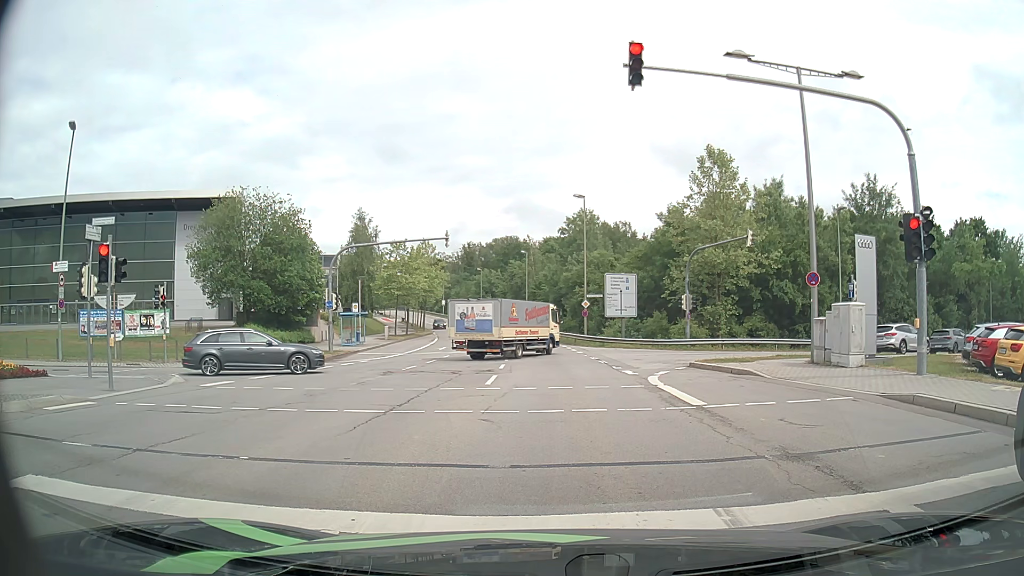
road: secondary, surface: asphalt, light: Day
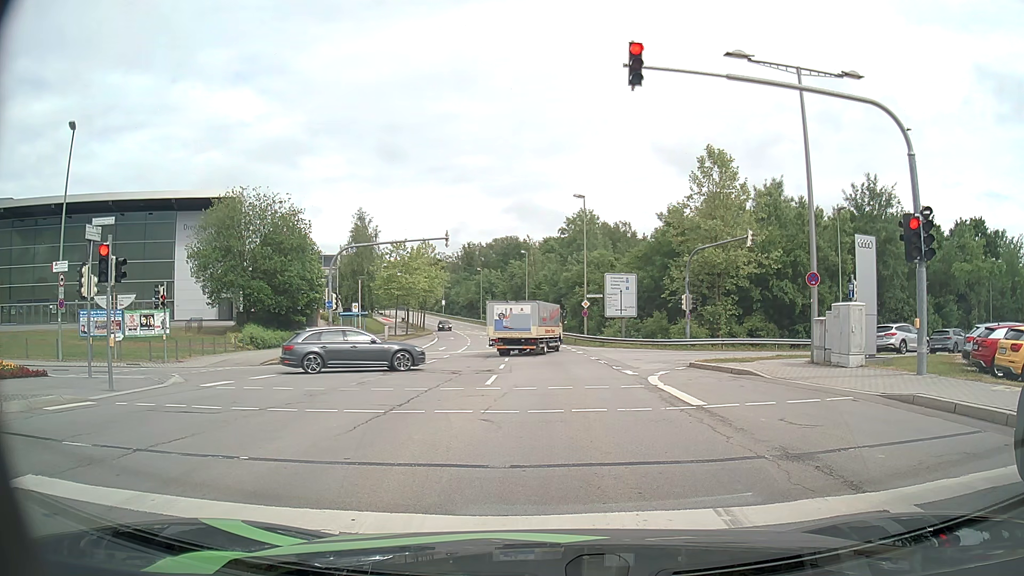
(0.0, 0.0) m; 0°
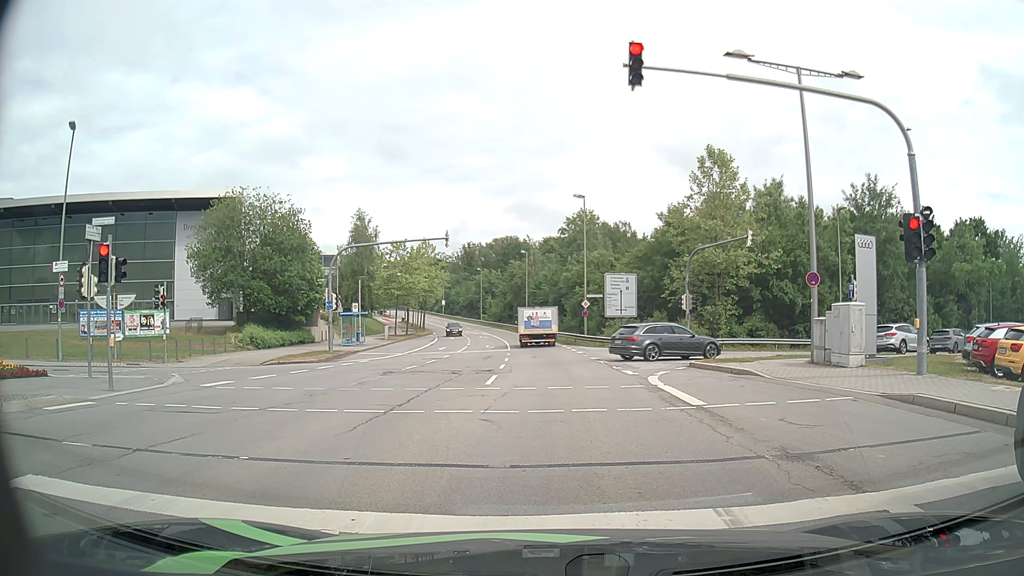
(0.0, 0.0) m; 0°
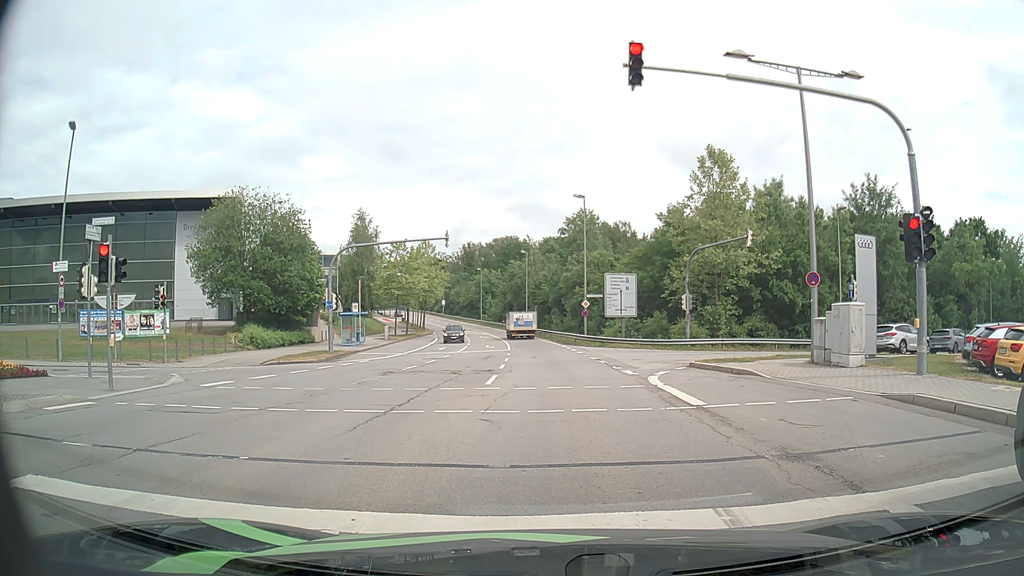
(0.0, 0.0) m; 0°
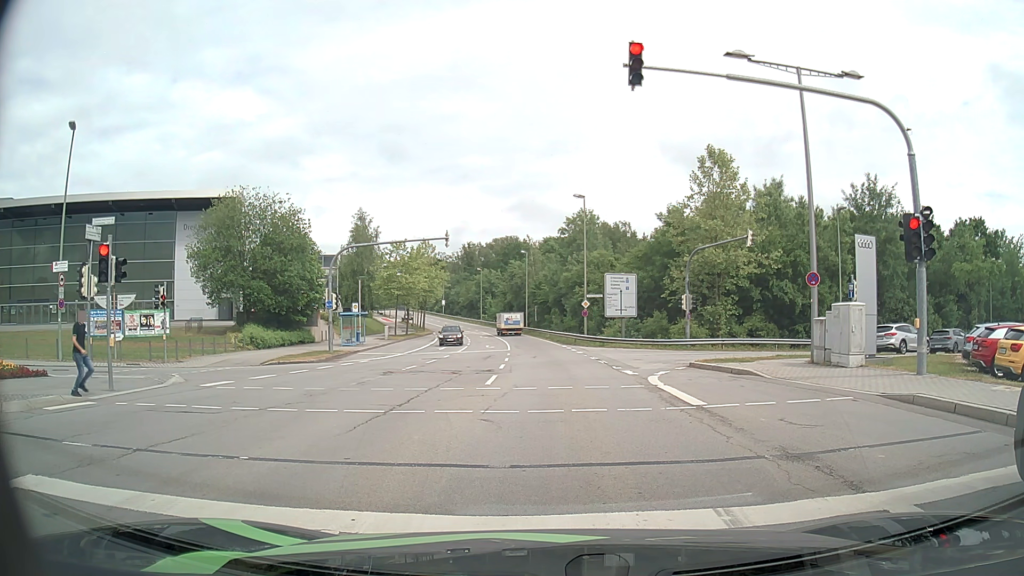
(0.0, 0.0) m; 0°
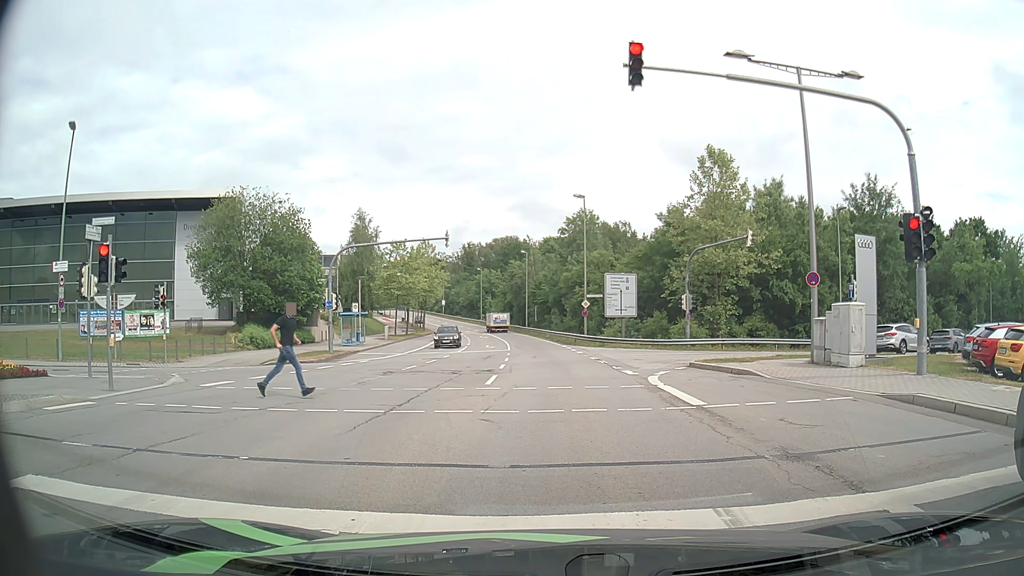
(0.0, 0.0) m; 0°
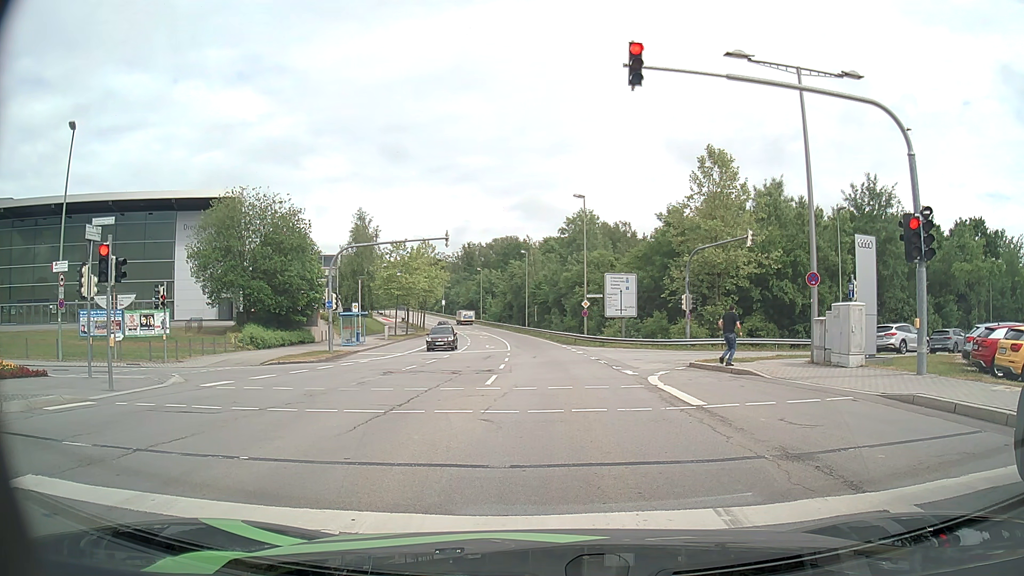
(0.0, 0.0) m; 0°
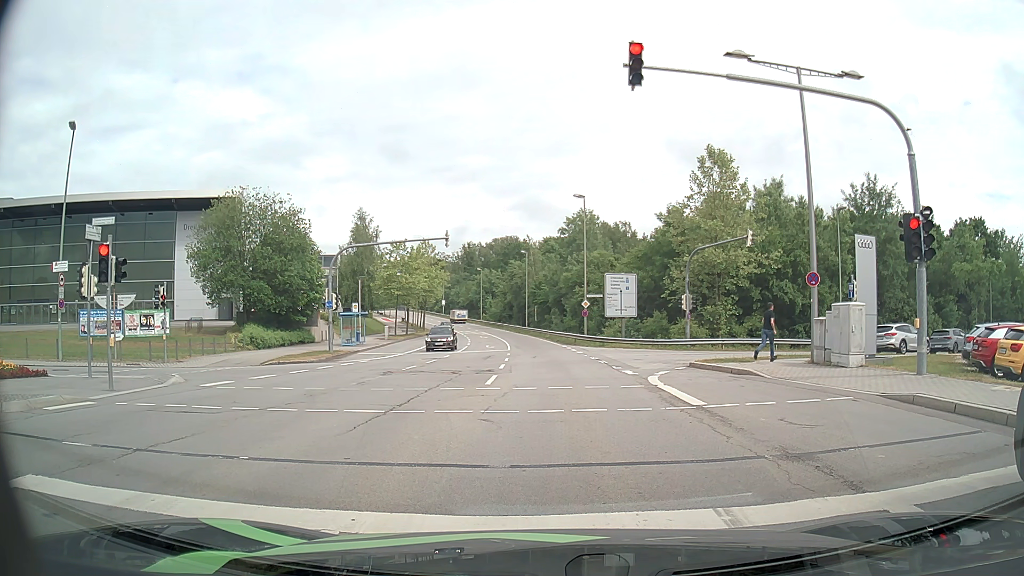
(0.0, 0.0) m; 0°
(0, +10) (0, +20) (0, +30) (0, +40) (-1, +50) (-1, +60) (-2, +70) (-3, +80) (-5, +90) (-7, +99) m
